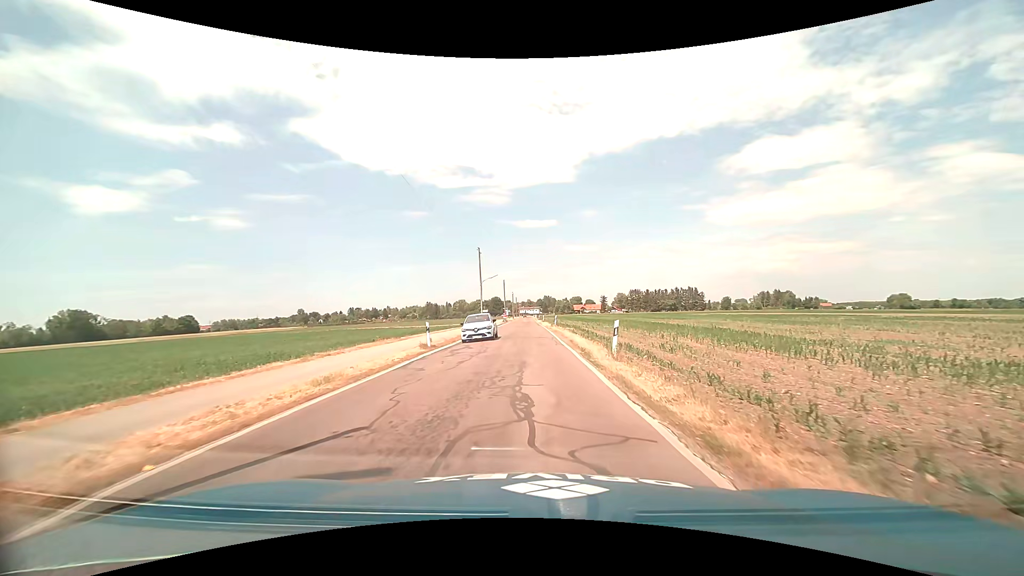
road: tertiary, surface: asphalt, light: Day
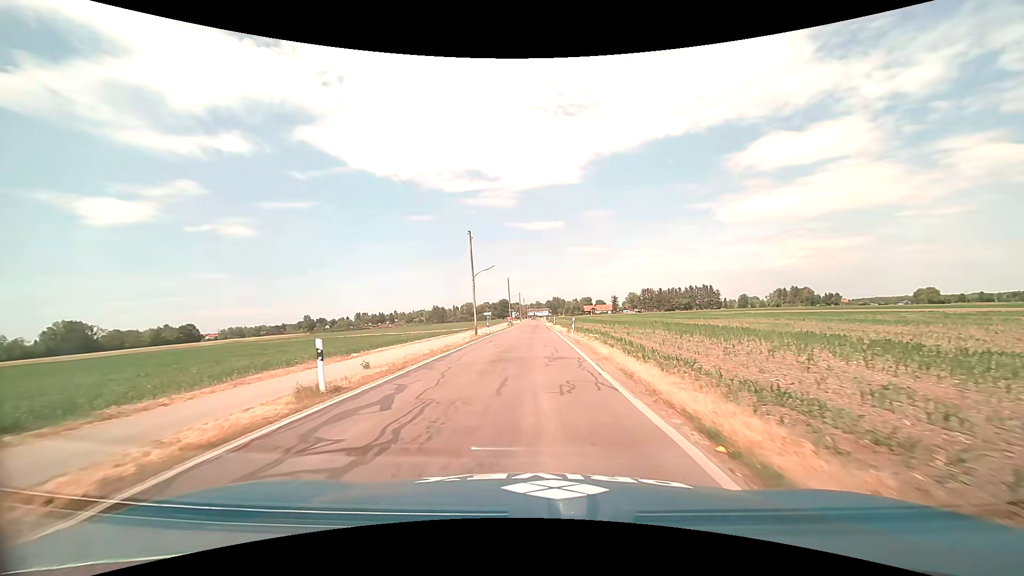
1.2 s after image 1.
(0.0, +12.5) m; -1°
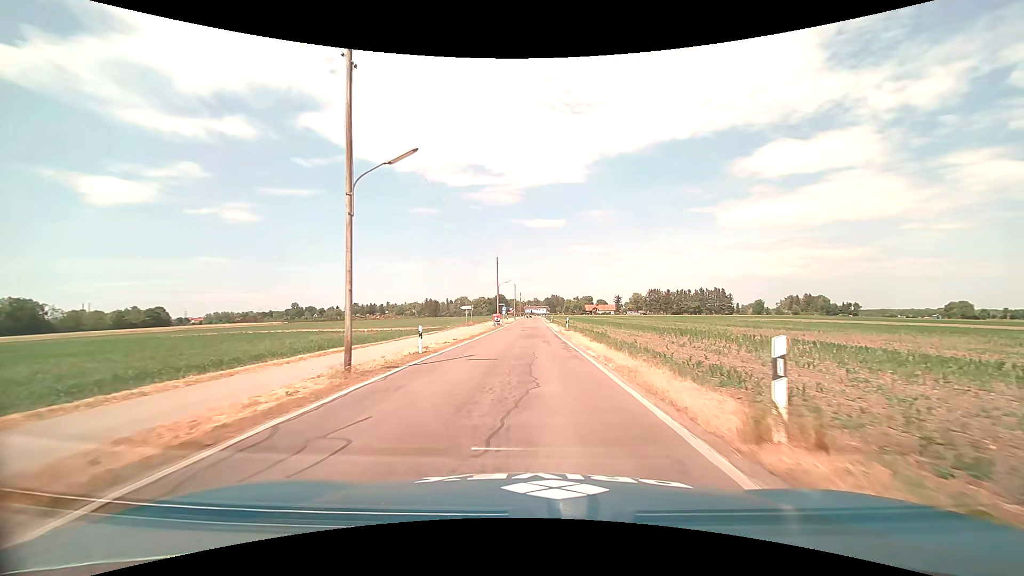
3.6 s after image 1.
(-0.3, +28.0) m; 0°
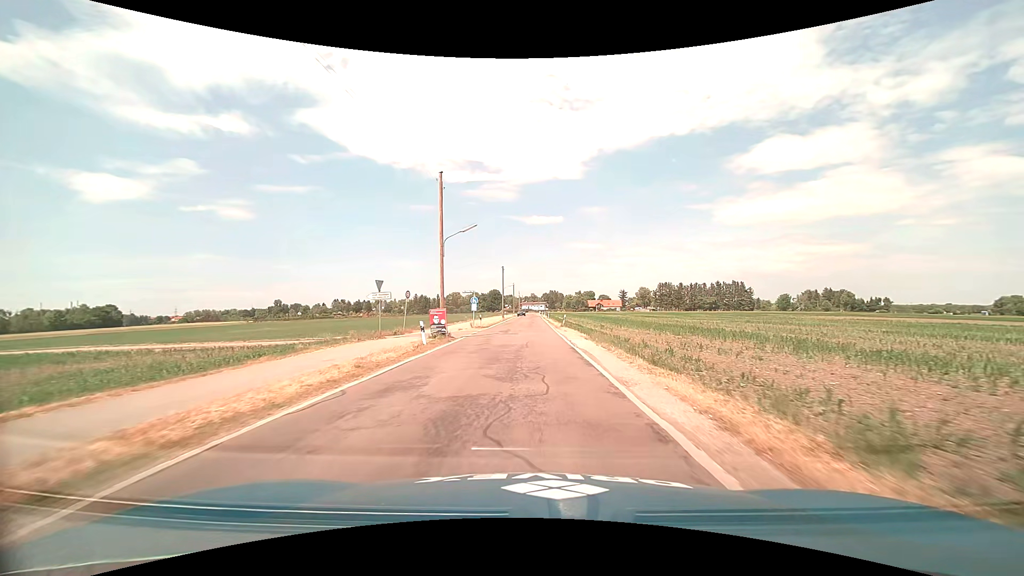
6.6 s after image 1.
(+0.1, +37.4) m; 0°
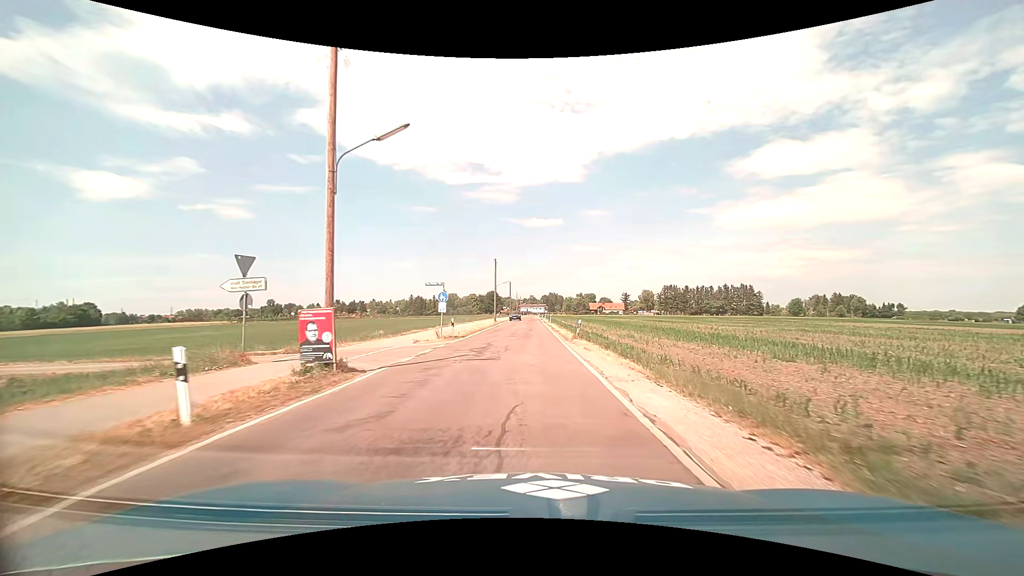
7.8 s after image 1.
(0.0, +14.2) m; 0°
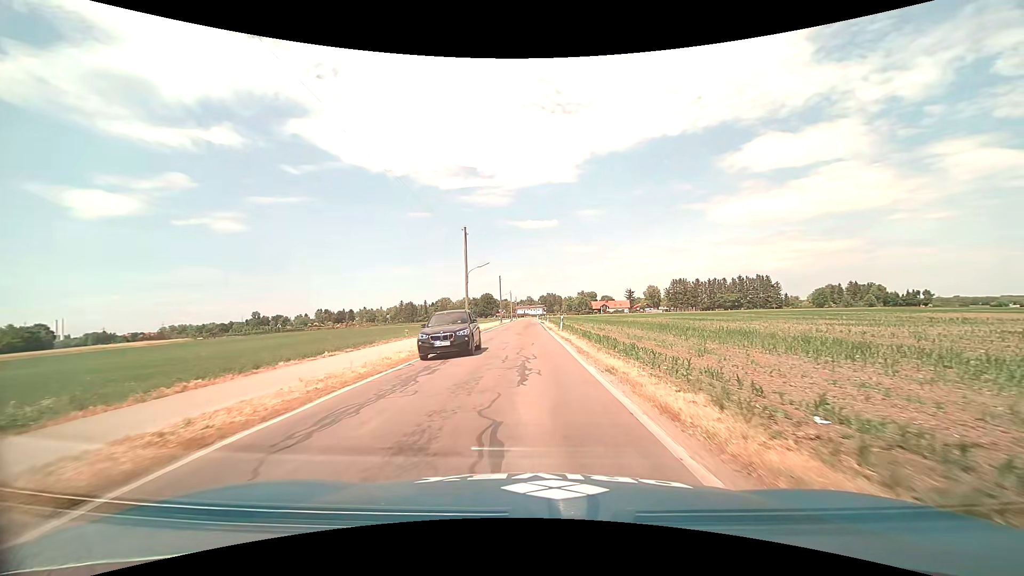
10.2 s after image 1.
(+0.1, +26.6) m; 0°
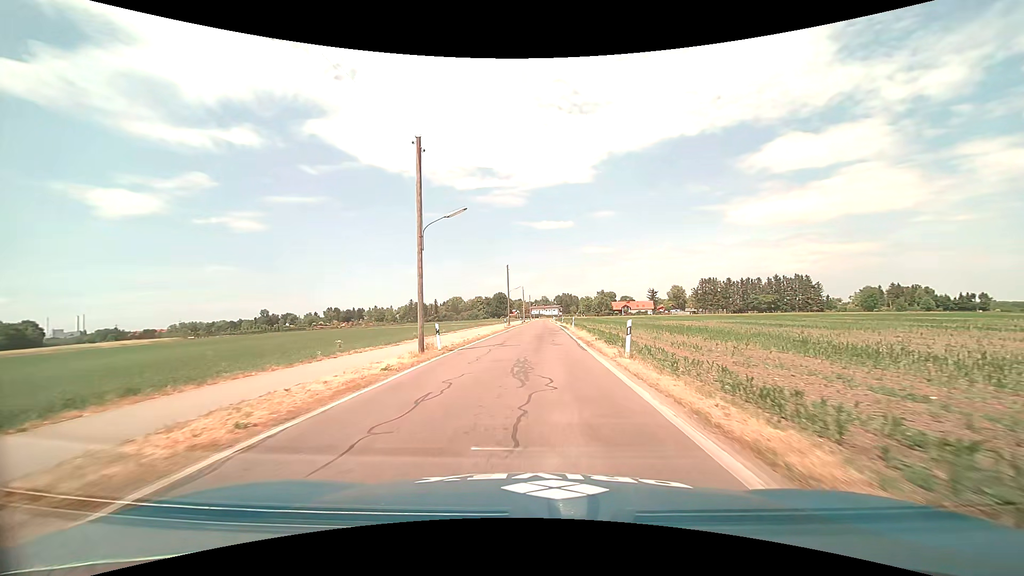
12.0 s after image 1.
(-0.3, +21.1) m; -2°
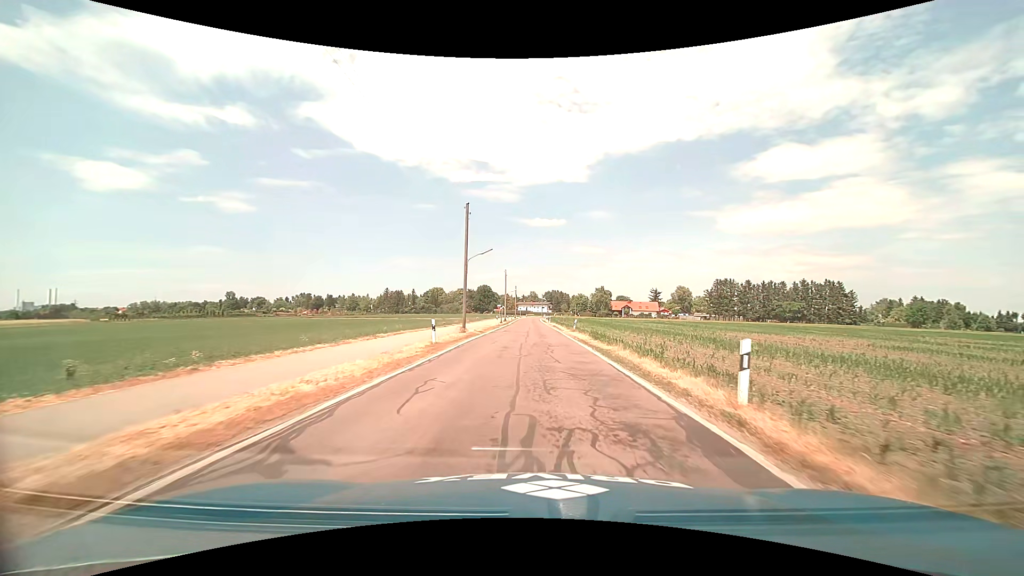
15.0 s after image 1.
(+0.1, +37.8) m; +1°
(0, +10) (0, +20) (0, +30) (0, +40) (+1, +50) (+1, +60) (+1, +70) (+1, +80) (0, +90) (0, +100) m
